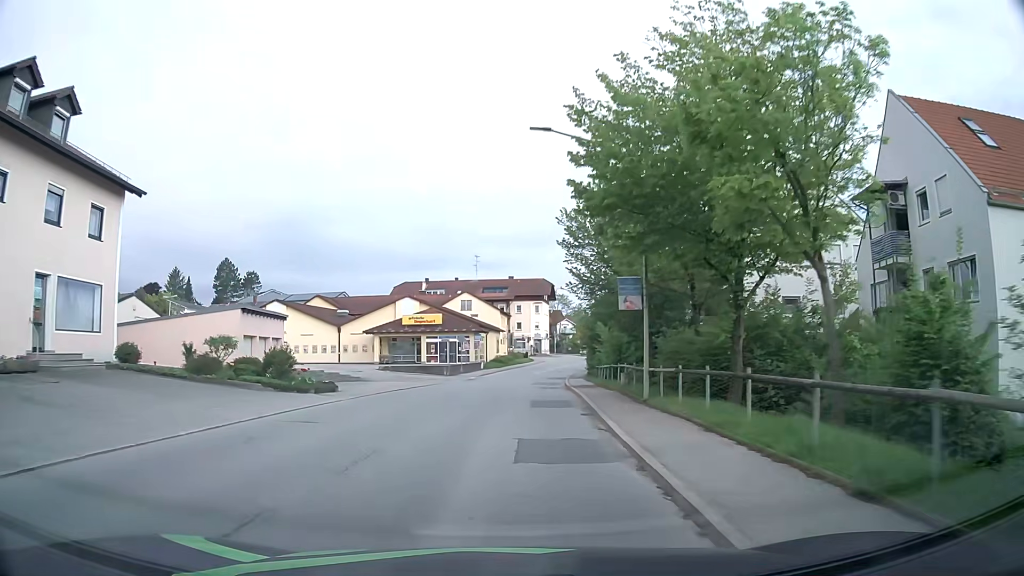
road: secondary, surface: asphalt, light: Day
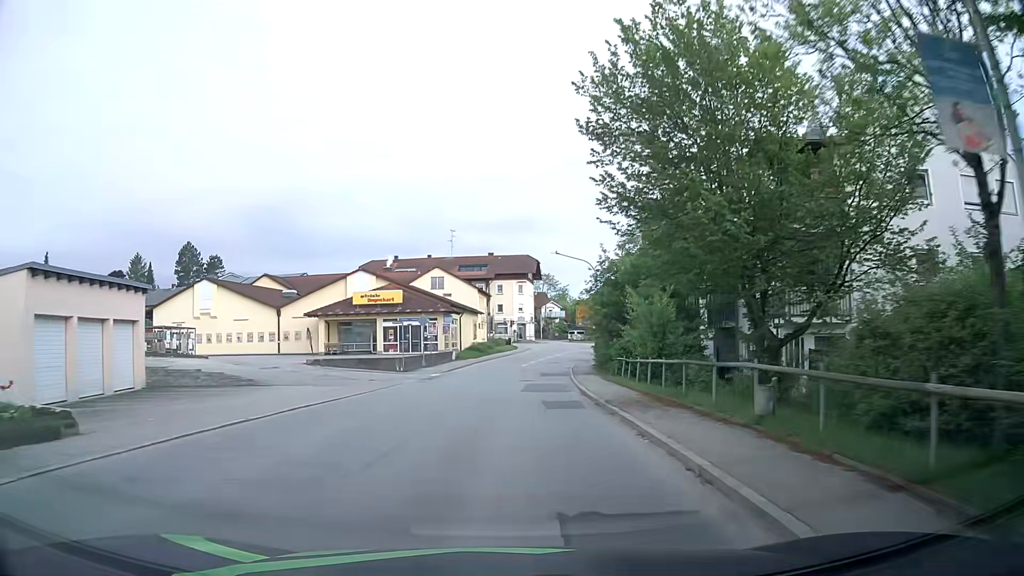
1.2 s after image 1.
(+0.1, +14.5) m; +2°
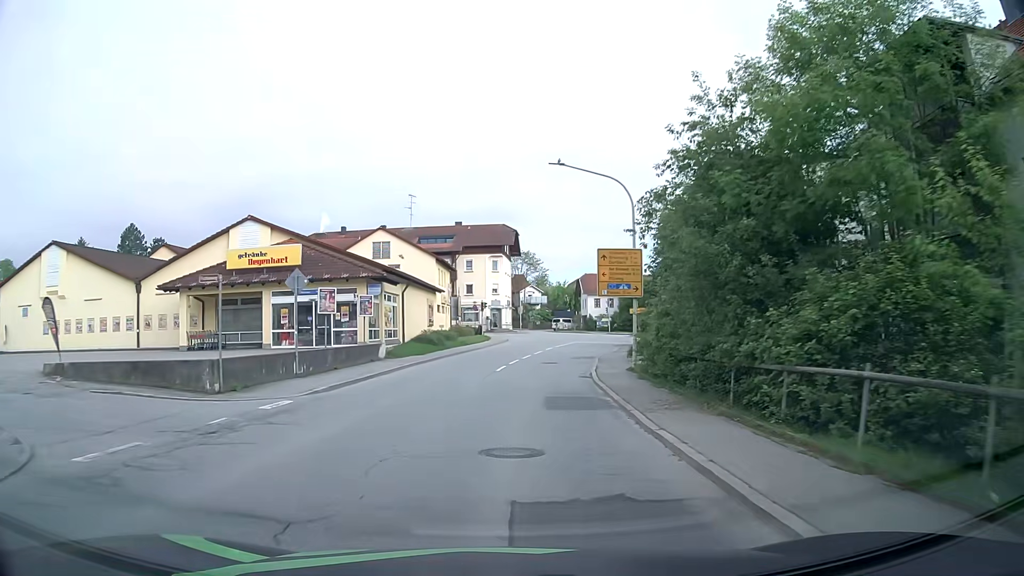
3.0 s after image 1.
(+0.4, +20.8) m; +2°
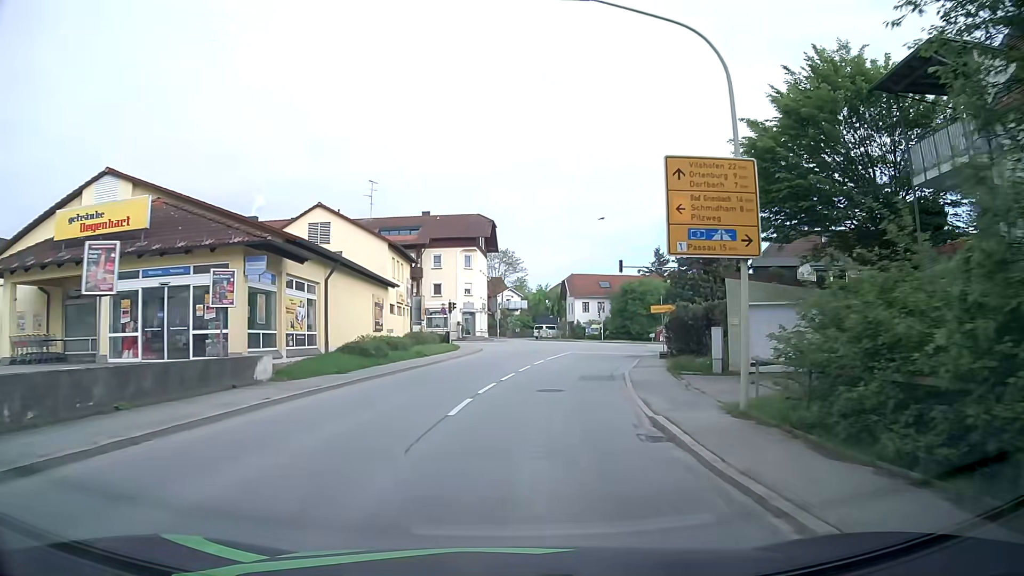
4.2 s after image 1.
(+0.1, +13.1) m; +2°
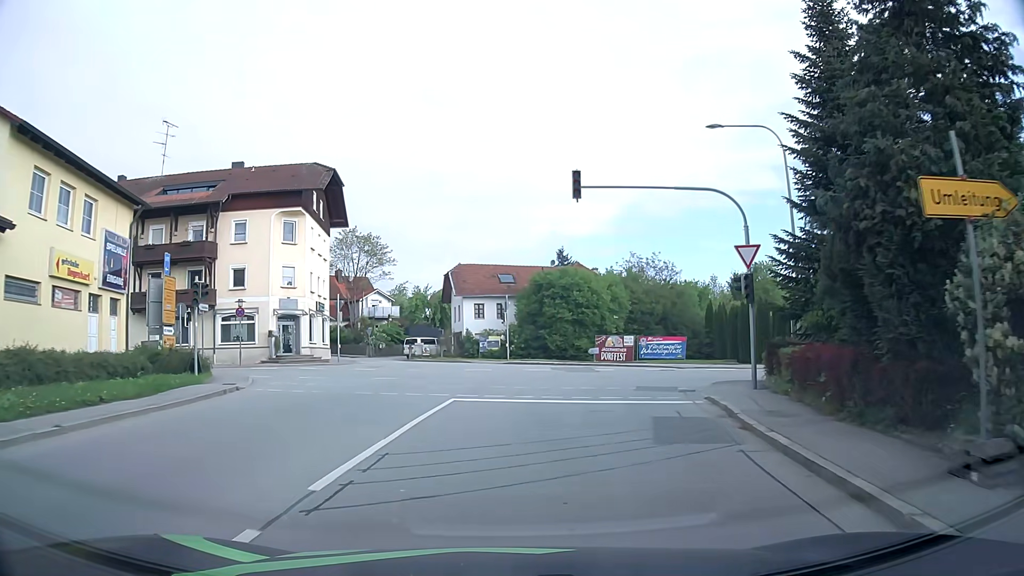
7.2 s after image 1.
(+2.5, +28.0) m; +10°
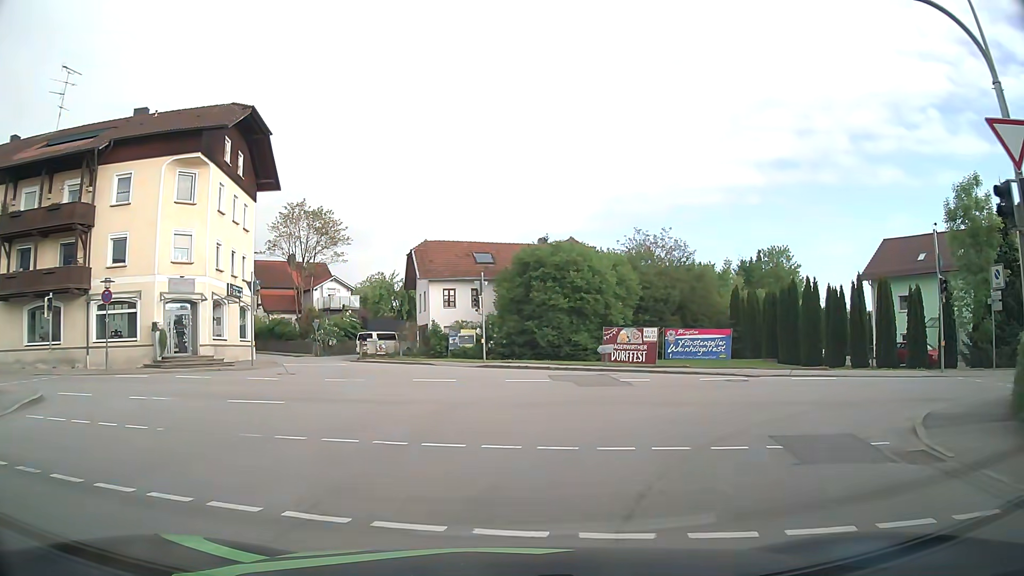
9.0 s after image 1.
(+0.2, +12.2) m; +2°
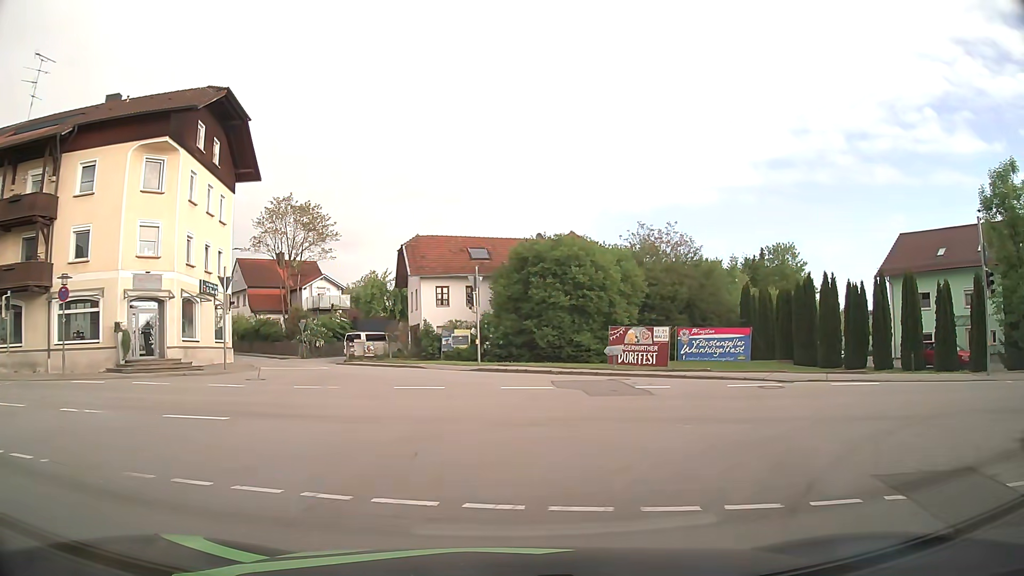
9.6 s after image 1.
(0.0, +2.9) m; -2°
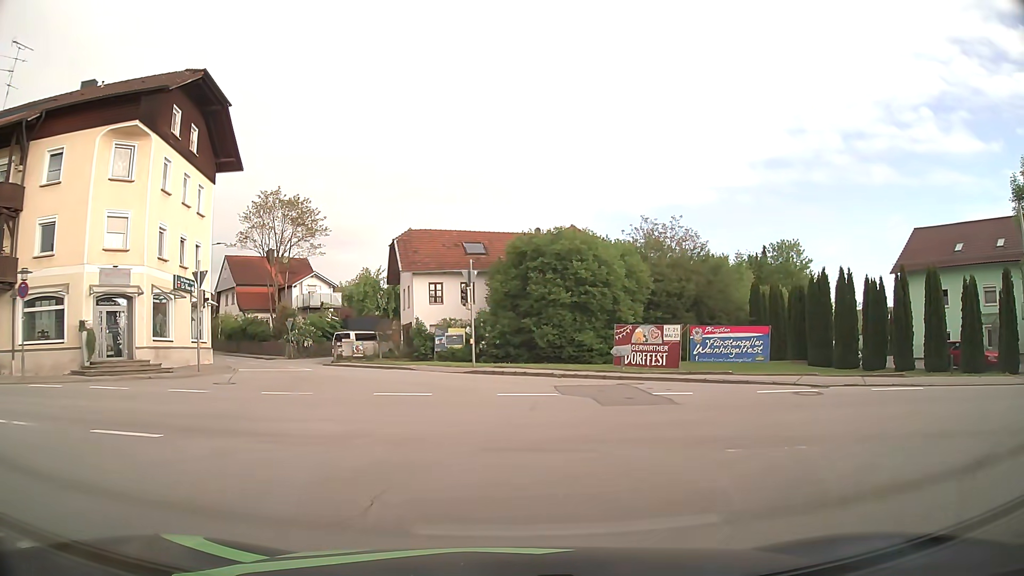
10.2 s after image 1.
(+0.1, +2.4) m; +1°
(0, +10) (-2, +20) (-5, +29) (-10, +38) (-16, +46) (-23, +53) (-29, +61) (-36, +68) (-43, +75) (-50, +83) m
